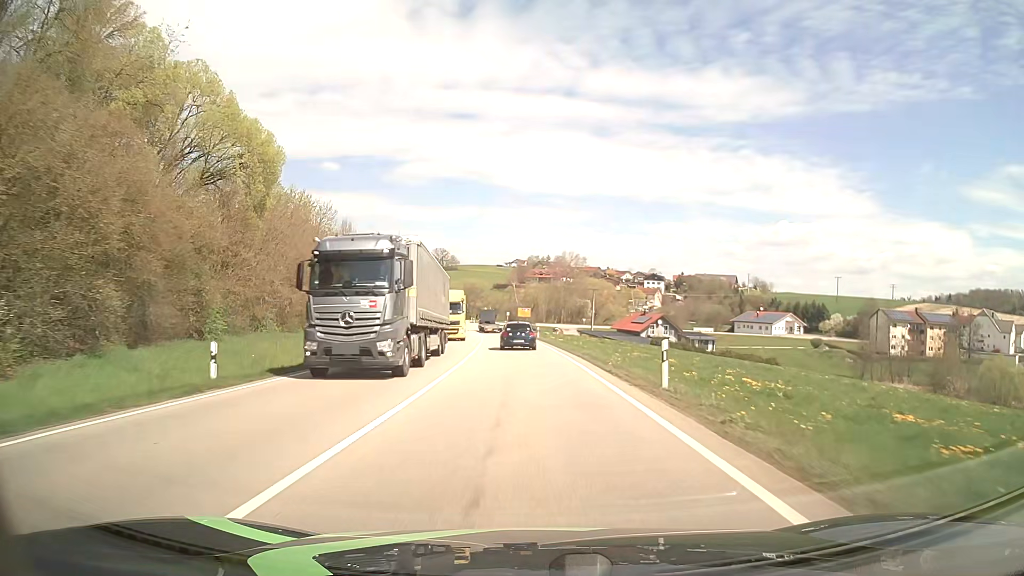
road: primary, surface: asphalt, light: Day
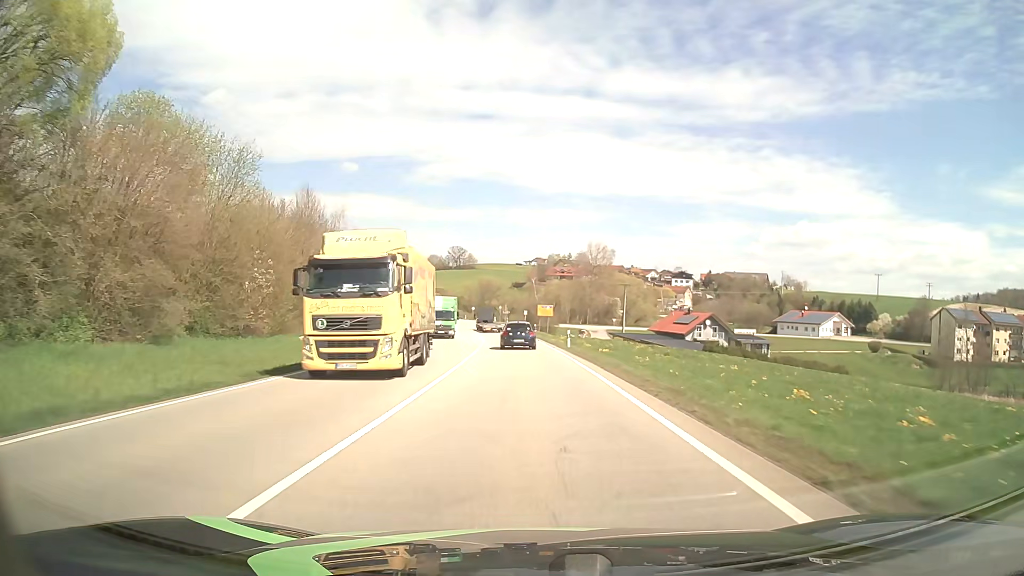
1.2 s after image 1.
(-0.4, +22.4) m; -2°
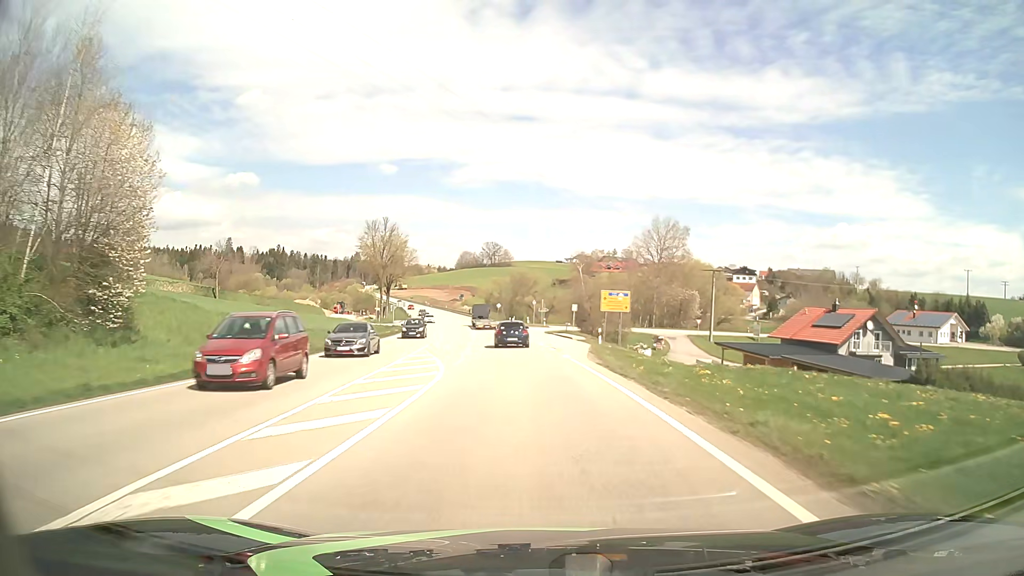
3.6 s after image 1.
(-1.1, +44.8) m; -3°
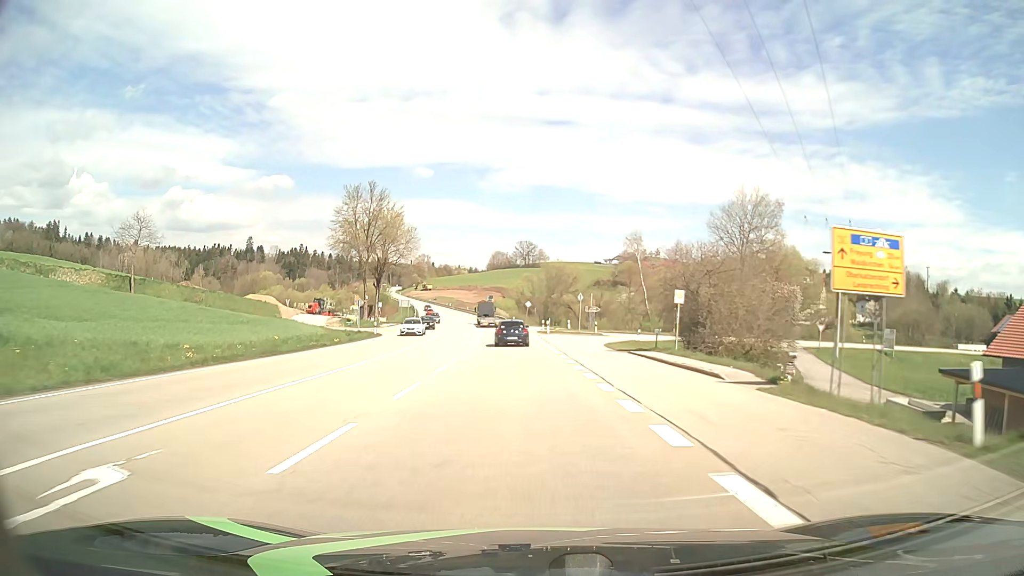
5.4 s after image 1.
(-0.9, +33.6) m; -3°
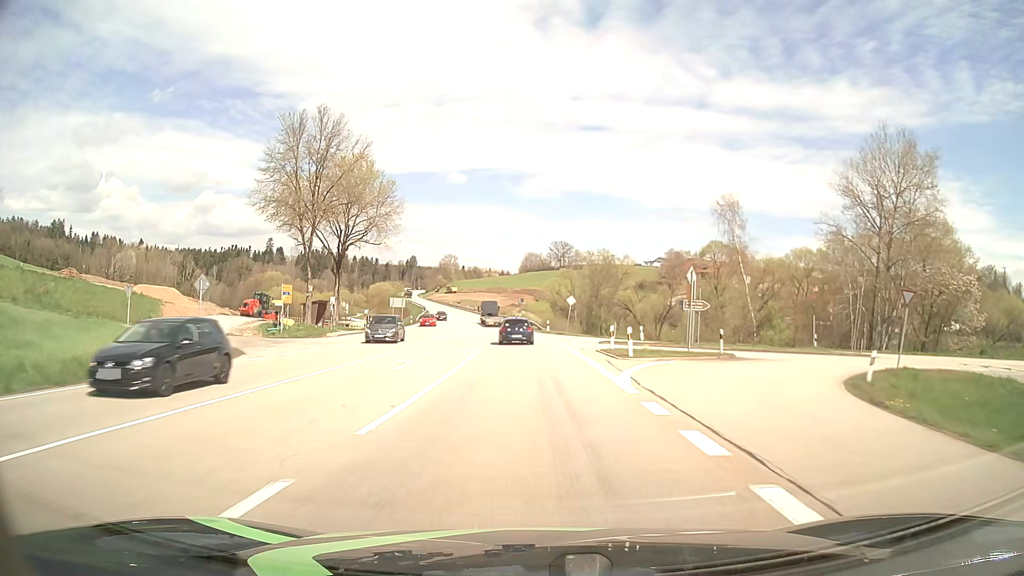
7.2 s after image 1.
(-0.8, +33.5) m; -3°
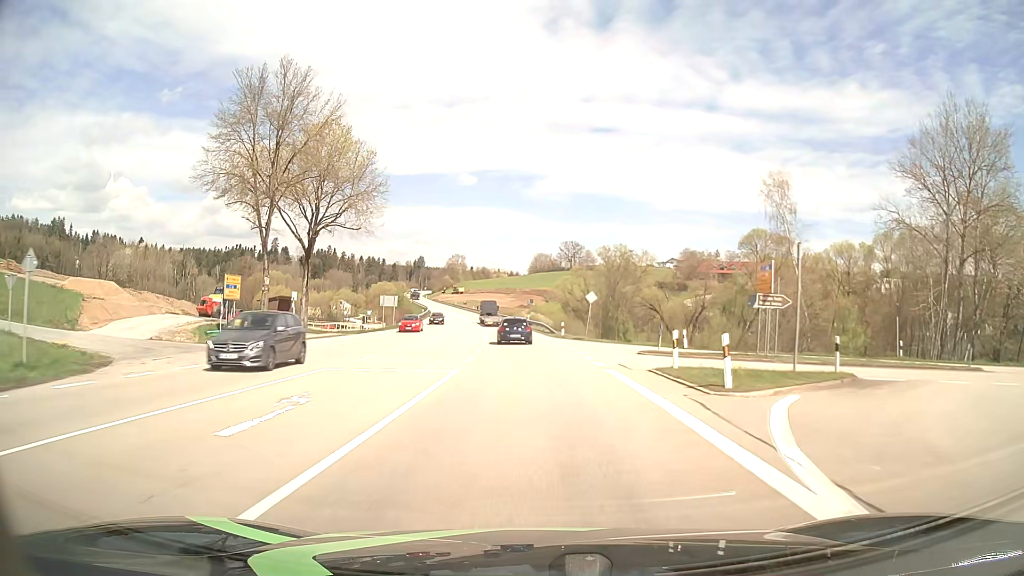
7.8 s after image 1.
(-0.1, +11.1) m; -1°
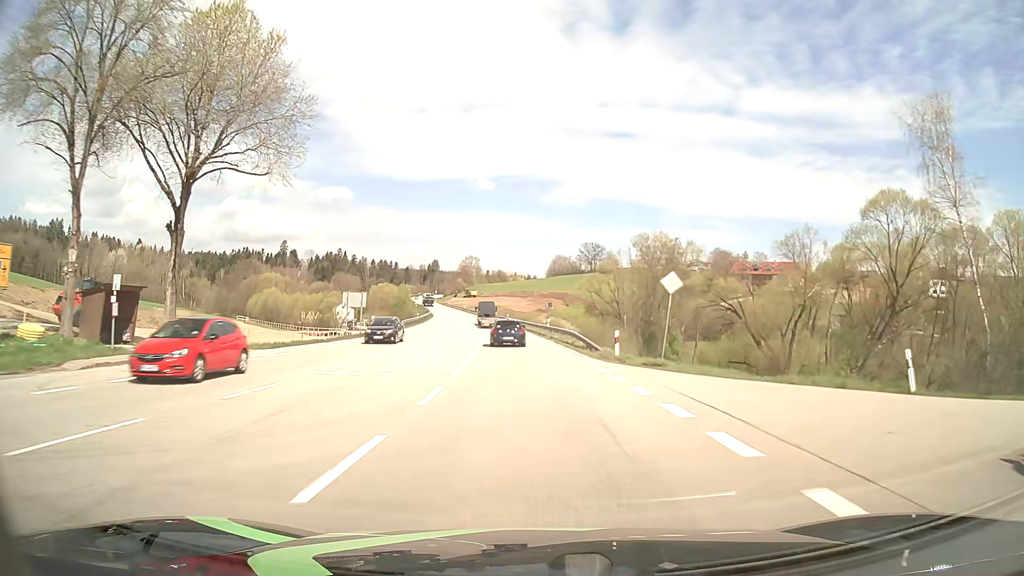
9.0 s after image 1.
(-0.3, +21.9) m; -2°
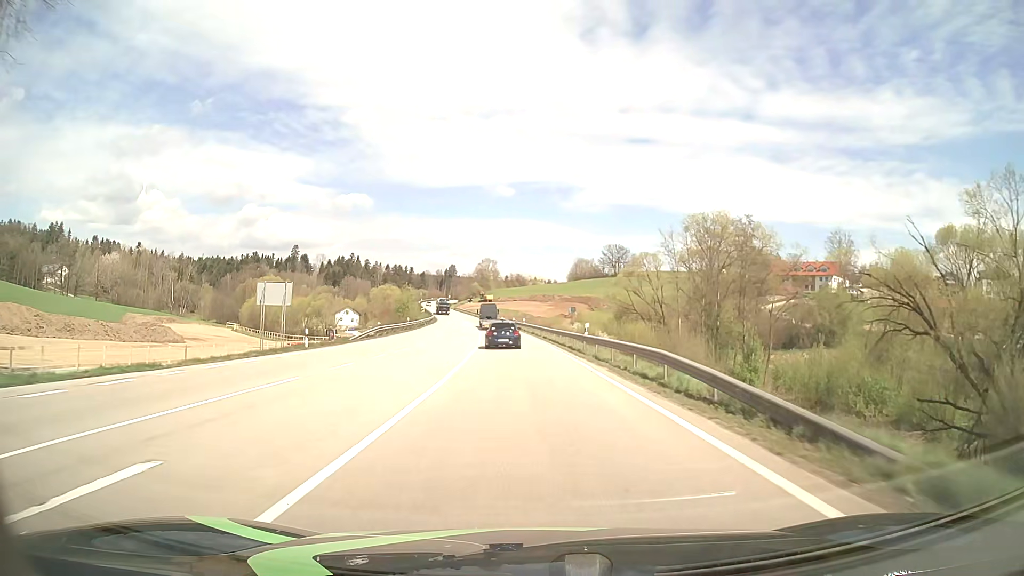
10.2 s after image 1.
(-0.3, +21.6) m; -2°
(0, +10) (0, +20) (-1, +30) (-1, +40) (-2, +50) (-3, +60) (-4, +70) (-5, +80) (-6, +90) (-7, +100) m
